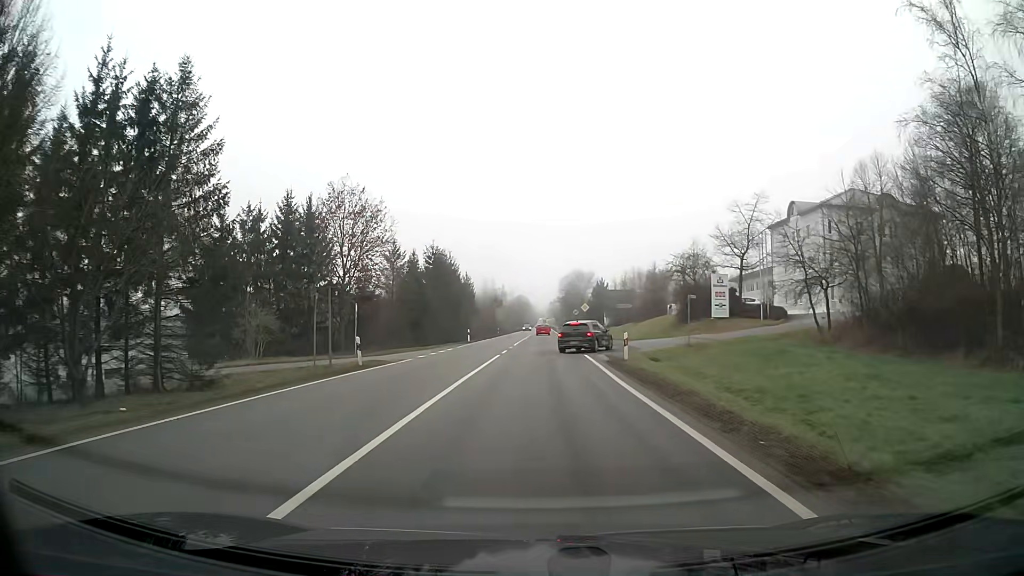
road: secondary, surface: asphalt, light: Day
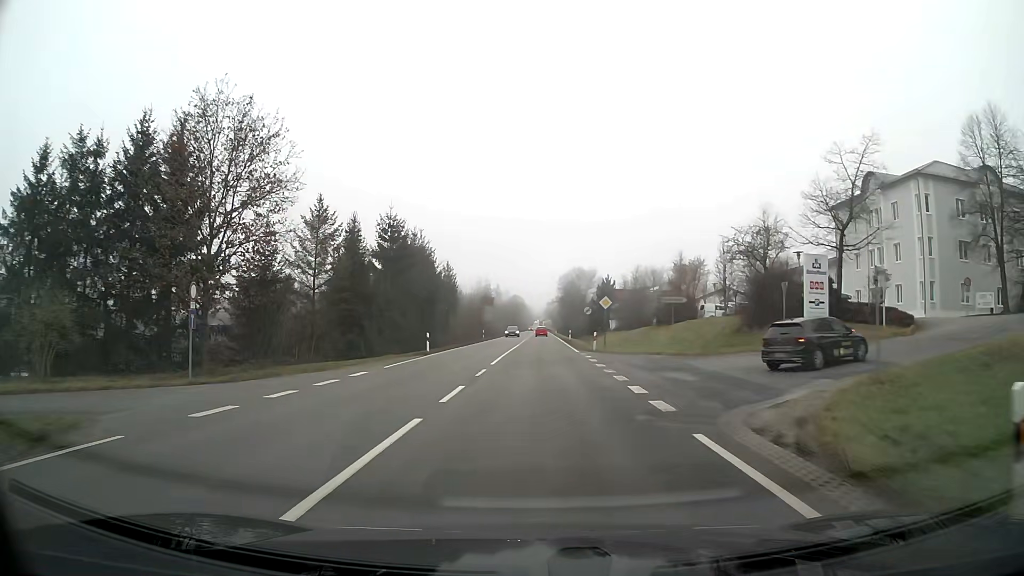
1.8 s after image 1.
(+0.1, +20.3) m; 0°
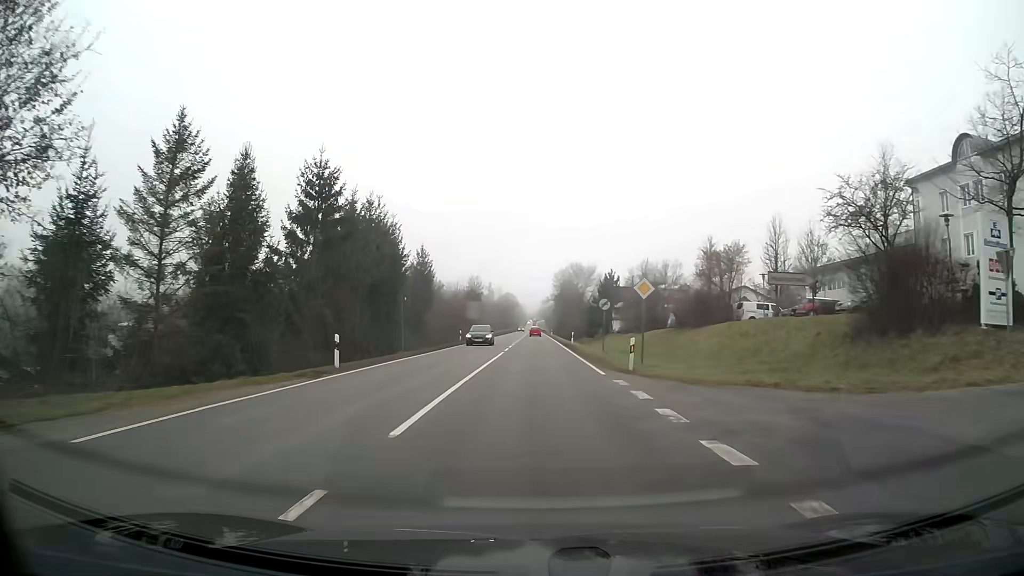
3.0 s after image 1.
(+0.1, +16.3) m; +1°
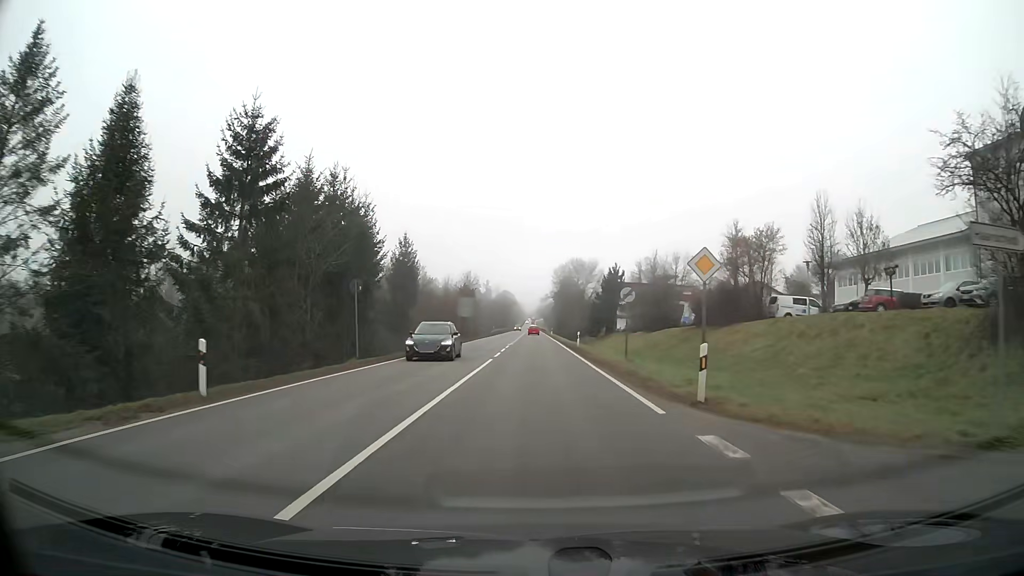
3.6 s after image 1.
(0.0, +9.0) m; 0°
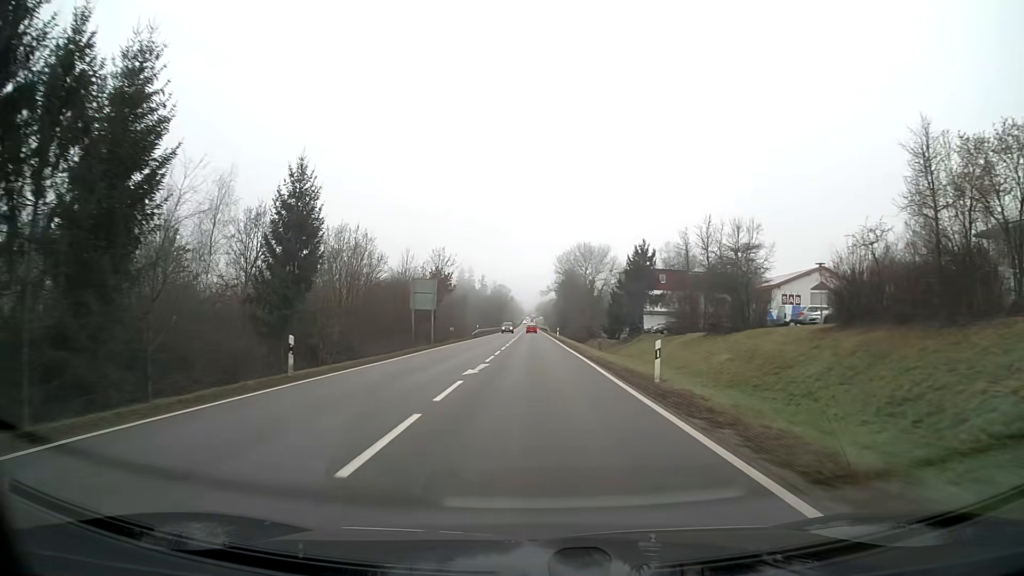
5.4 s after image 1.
(0.0, +30.0) m; 0°
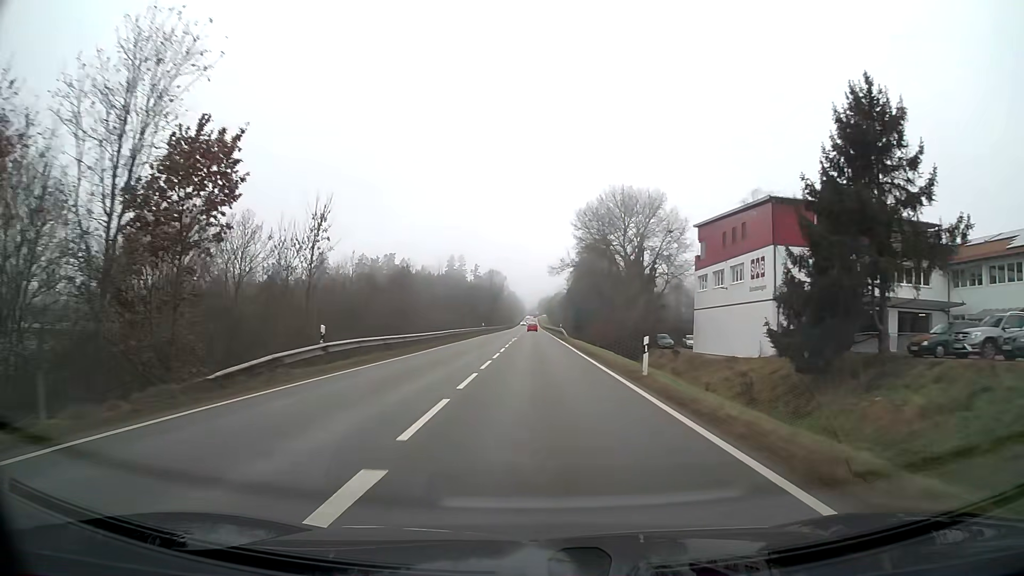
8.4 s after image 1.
(-0.1, +58.6) m; 0°
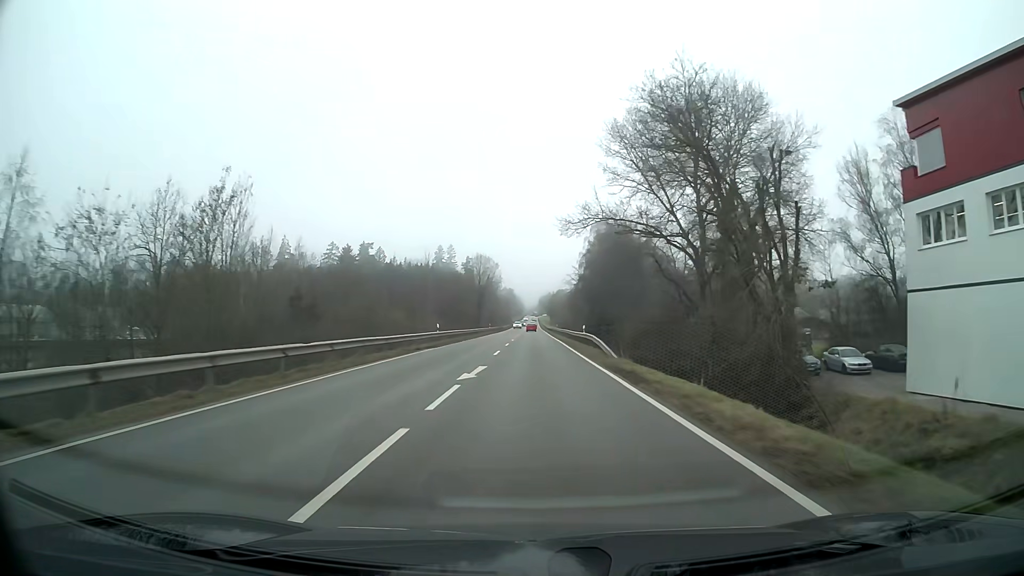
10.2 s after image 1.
(0.0, +39.6) m; 0°
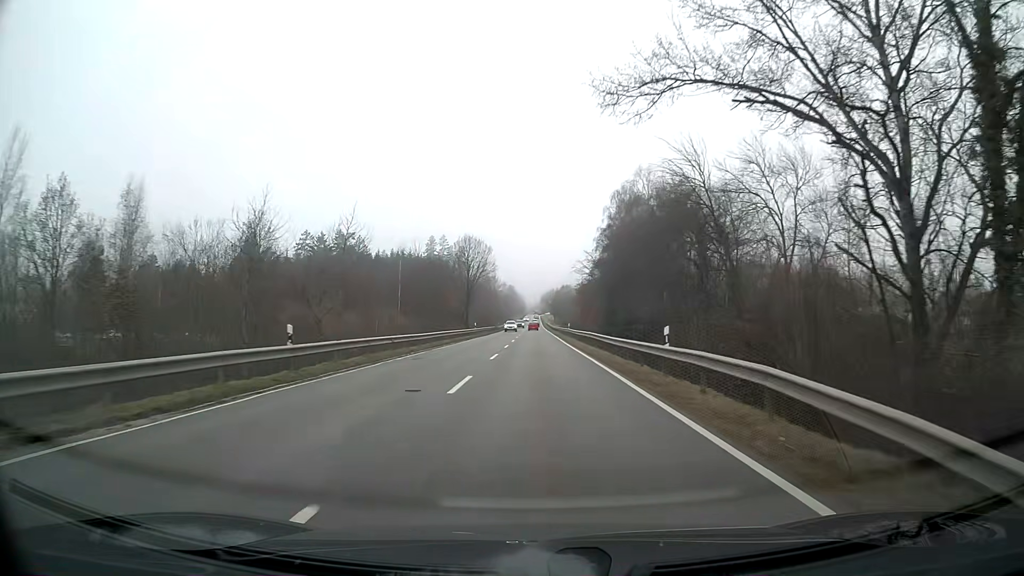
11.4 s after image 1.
(0.0, +27.9) m; 0°
